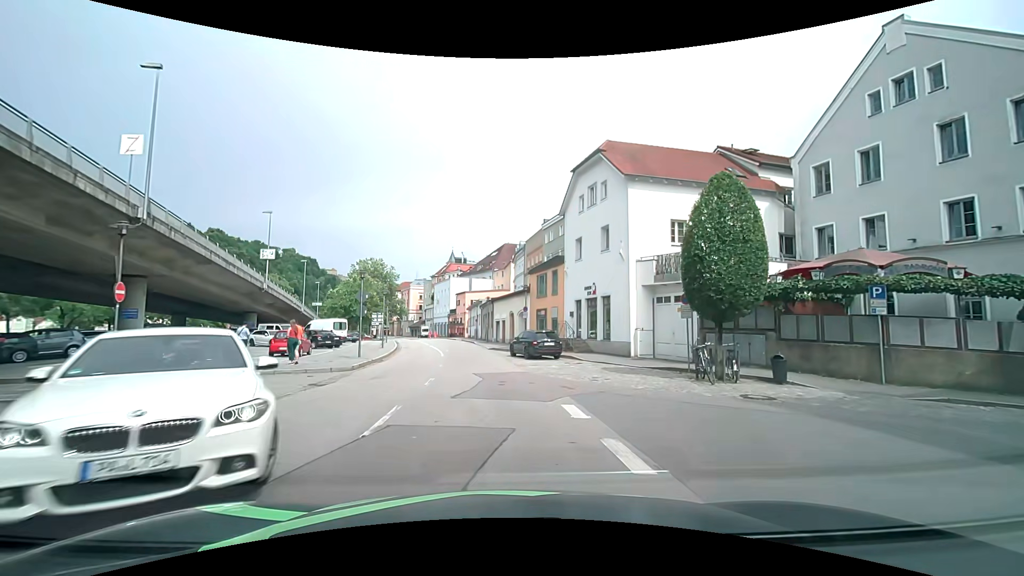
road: residential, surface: asphalt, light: Day
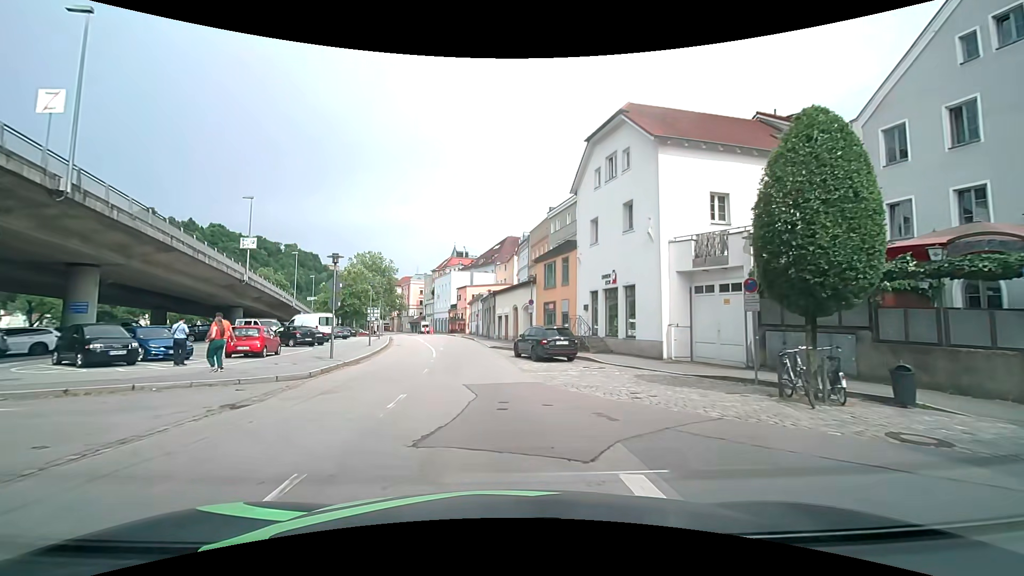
(+0.1, +4.5) m; 0°
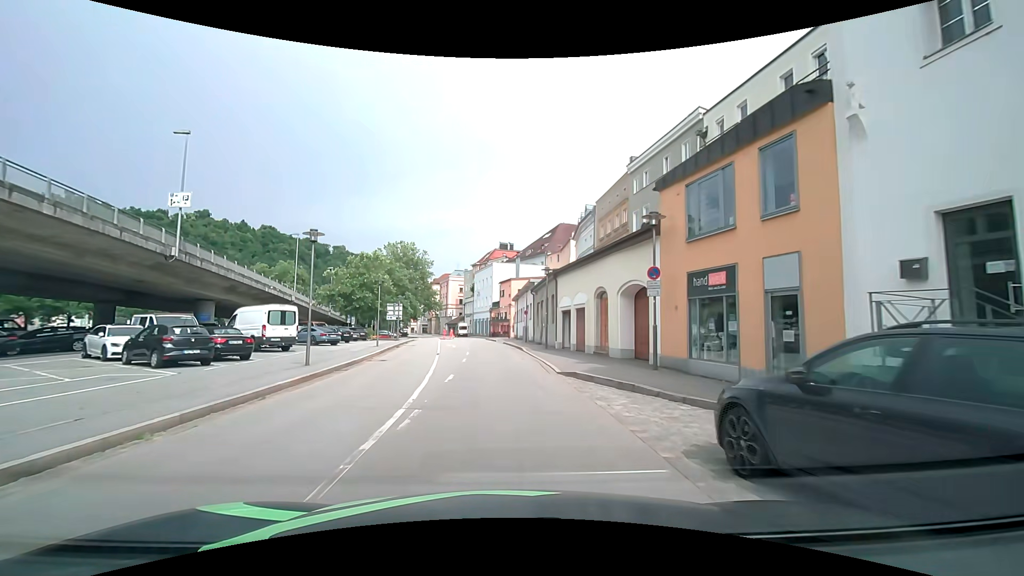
(-1.1, +18.6) m; -6°
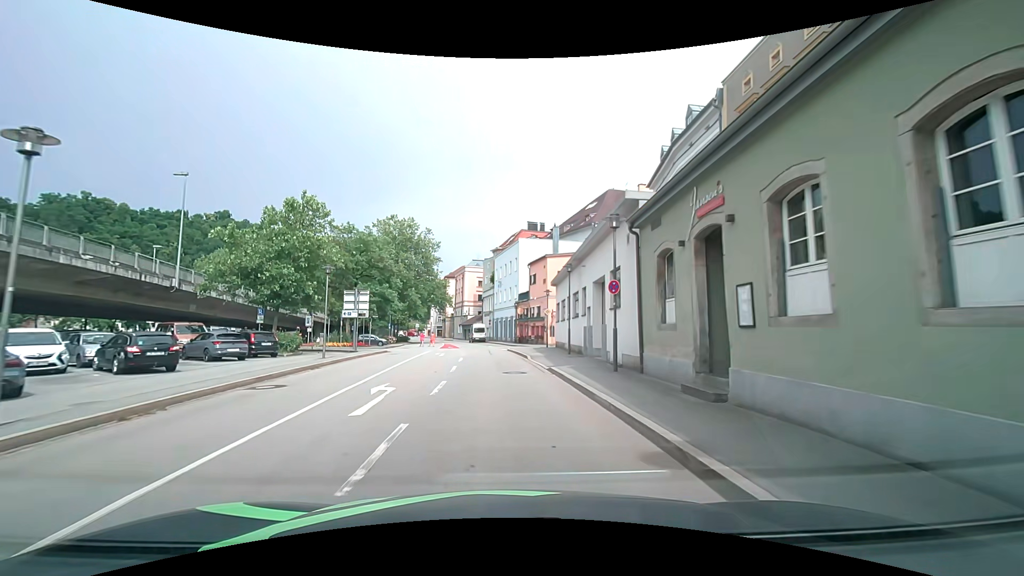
(-0.5, +26.7) m; -2°
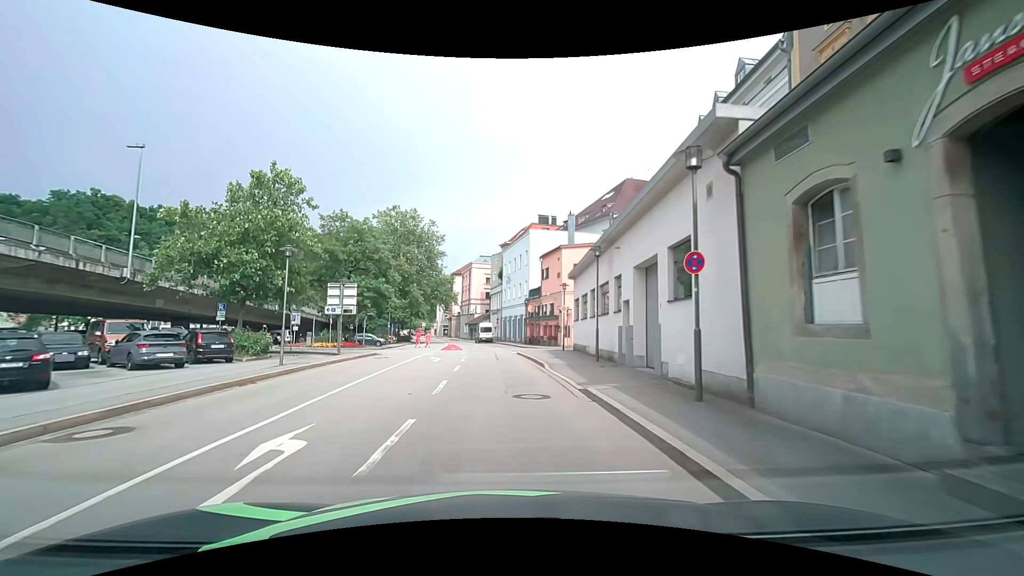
(-0.1, +5.6) m; -1°
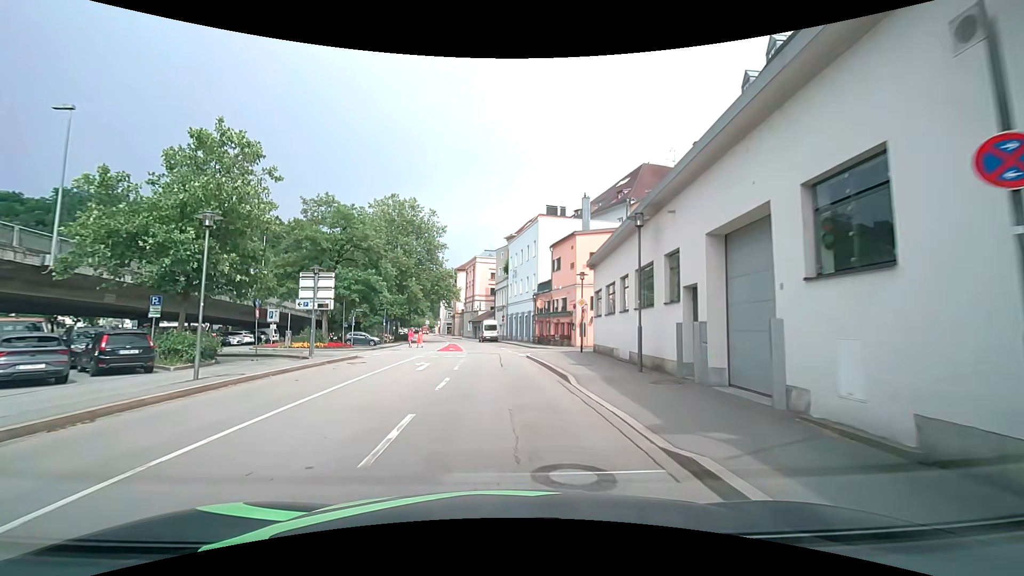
(-0.1, +5.6) m; -1°
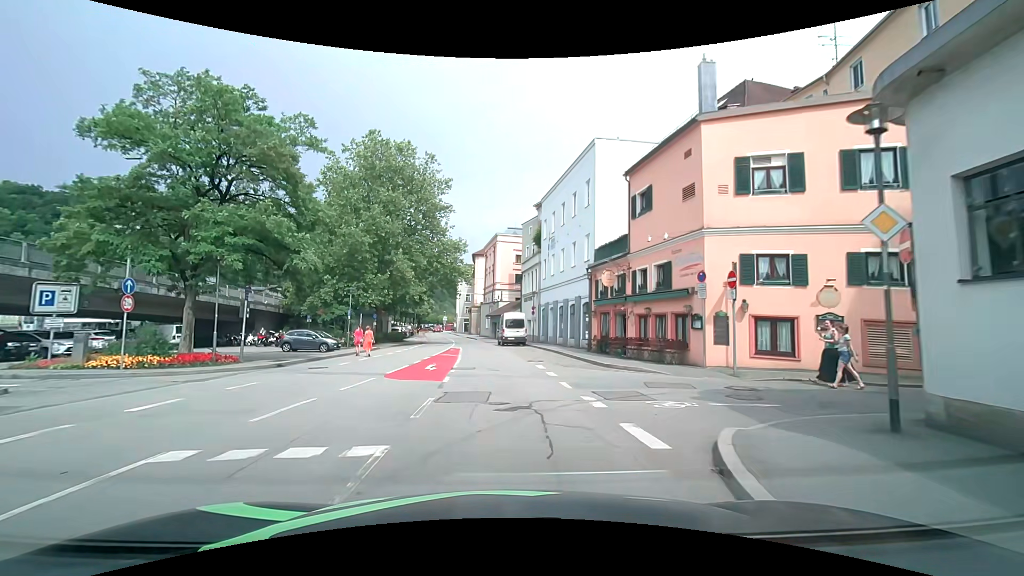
(-0.7, +21.5) m; -3°
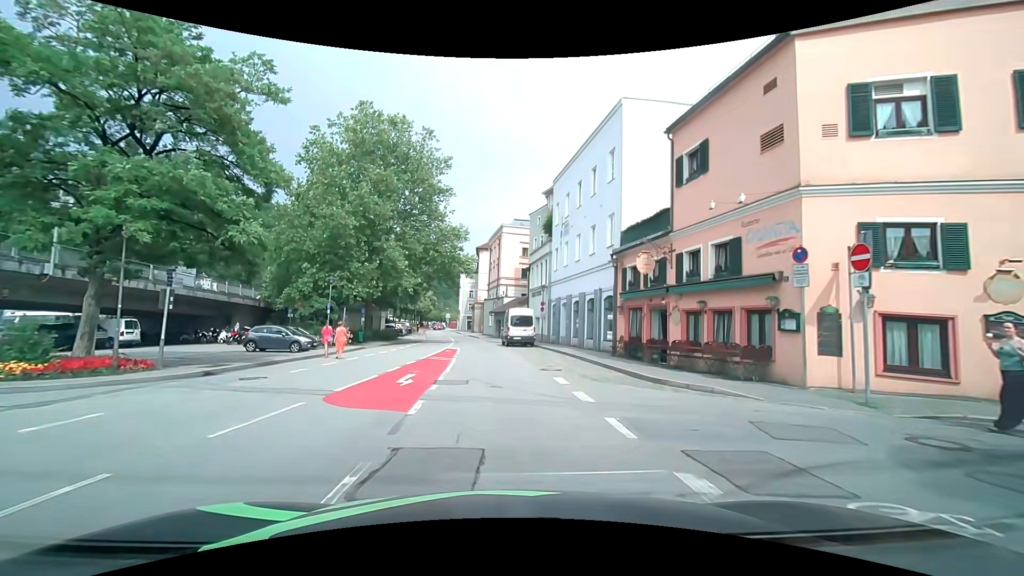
(-0.1, +5.5) m; -1°
(0, +10) (0, +20) (-1, +30) (-2, +40) (-4, +50) (-5, +60) (-6, +70) (-8, +79) (-10, +89) (-11, +99) m
